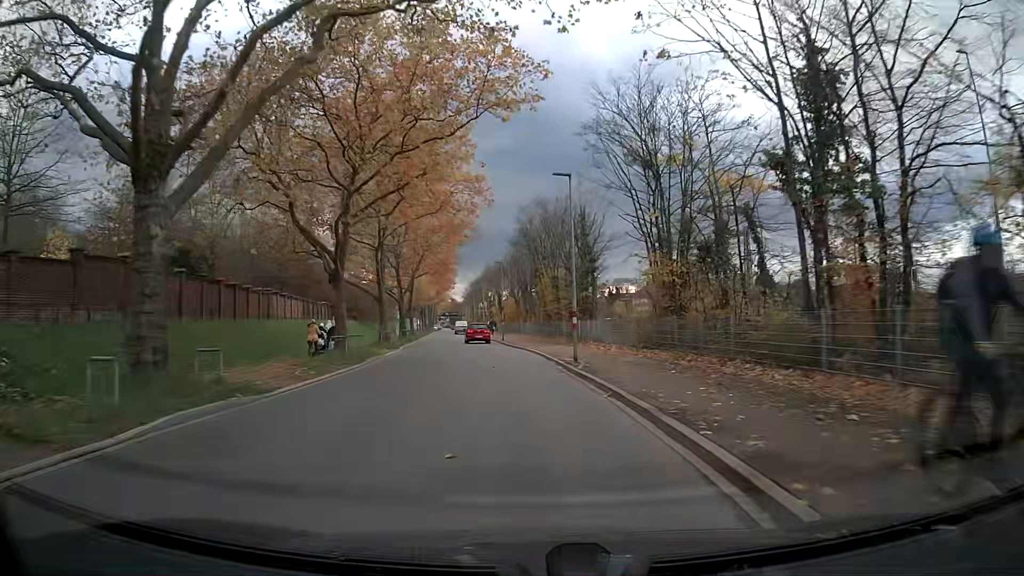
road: tertiary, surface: asphalt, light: Day
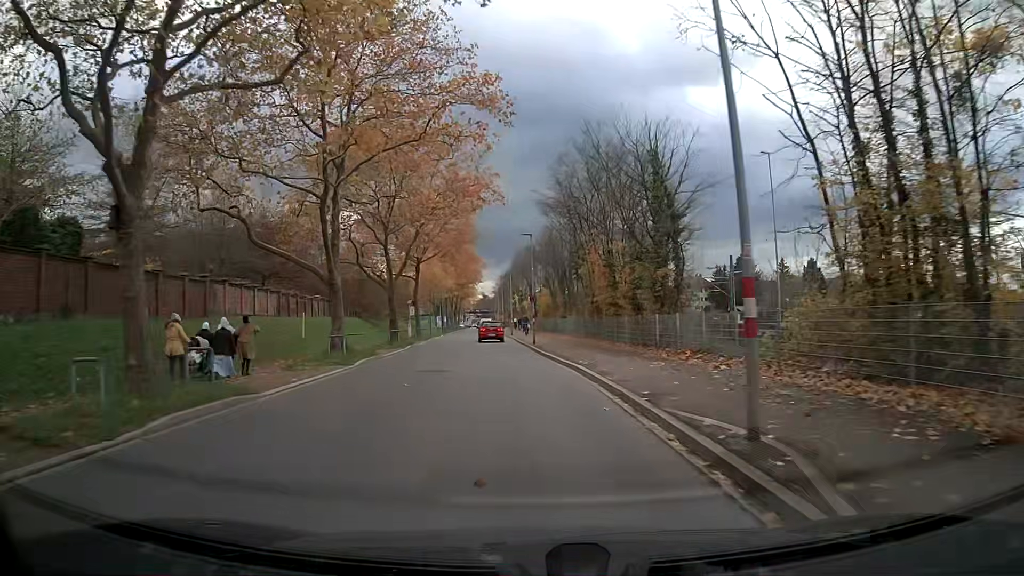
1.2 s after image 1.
(-0.4, +15.2) m; -3°
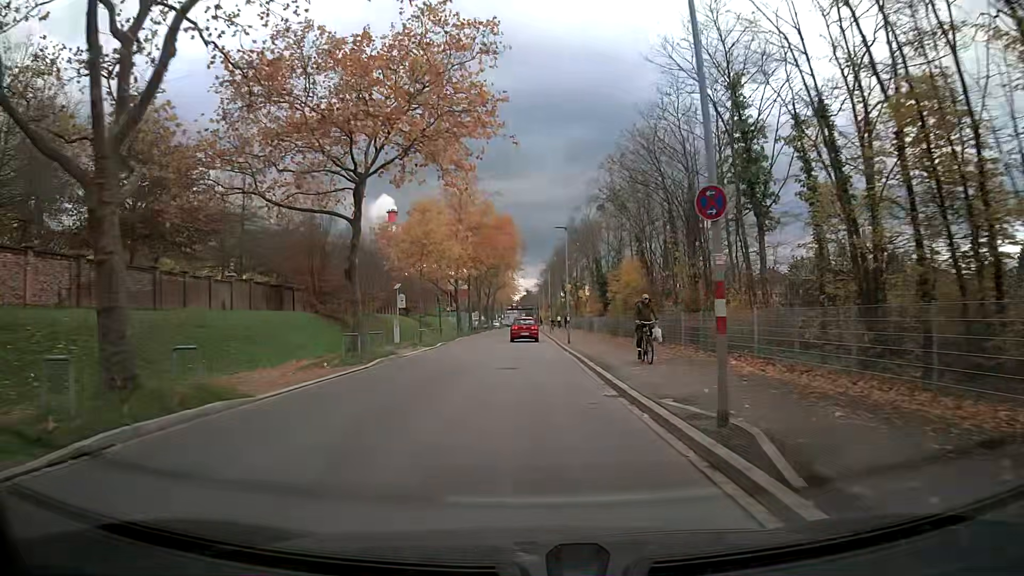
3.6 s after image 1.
(-1.2, +30.3) m; -3°
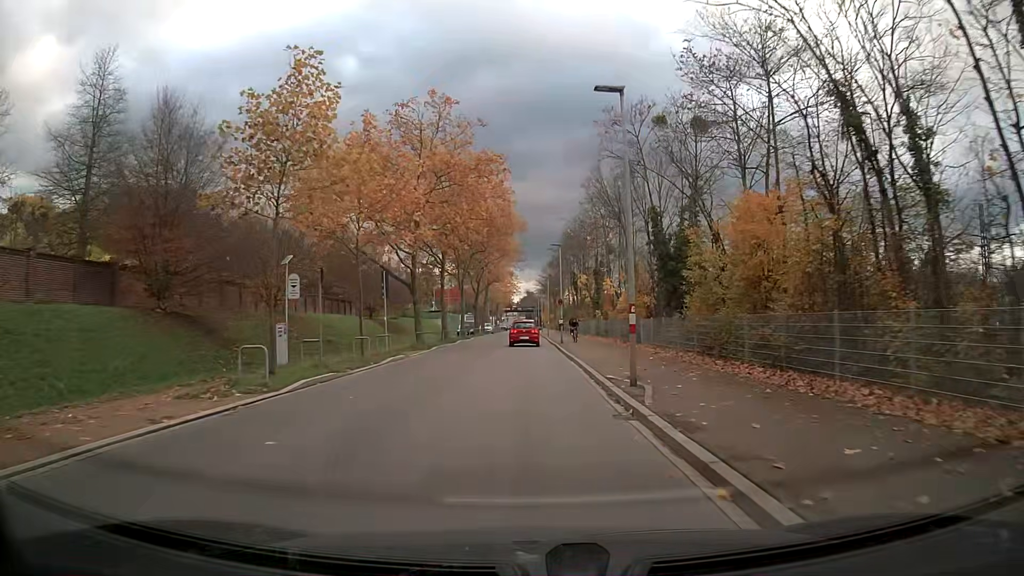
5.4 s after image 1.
(0.0, +22.1) m; 0°
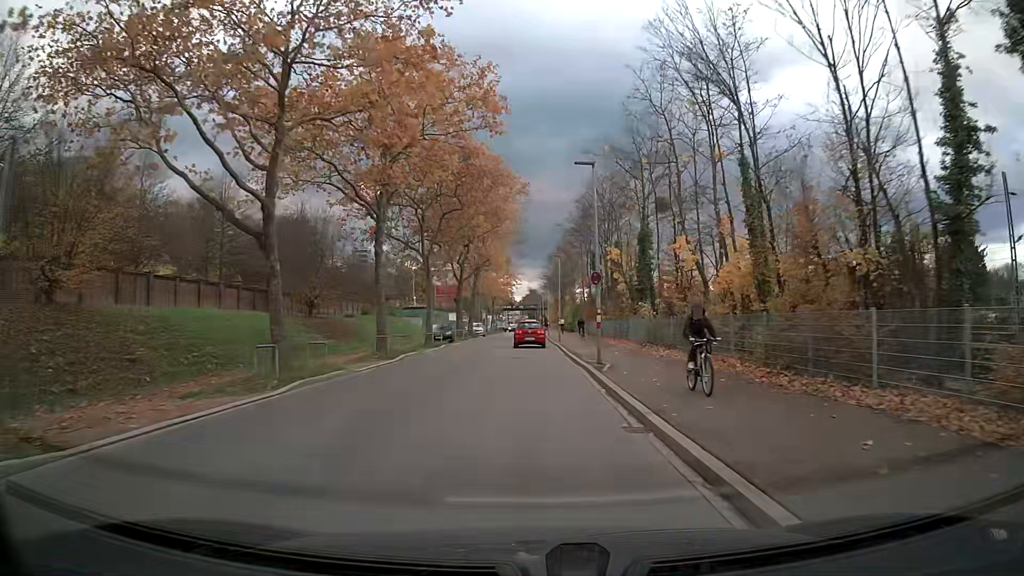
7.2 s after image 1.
(+0.1, +21.4) m; 0°
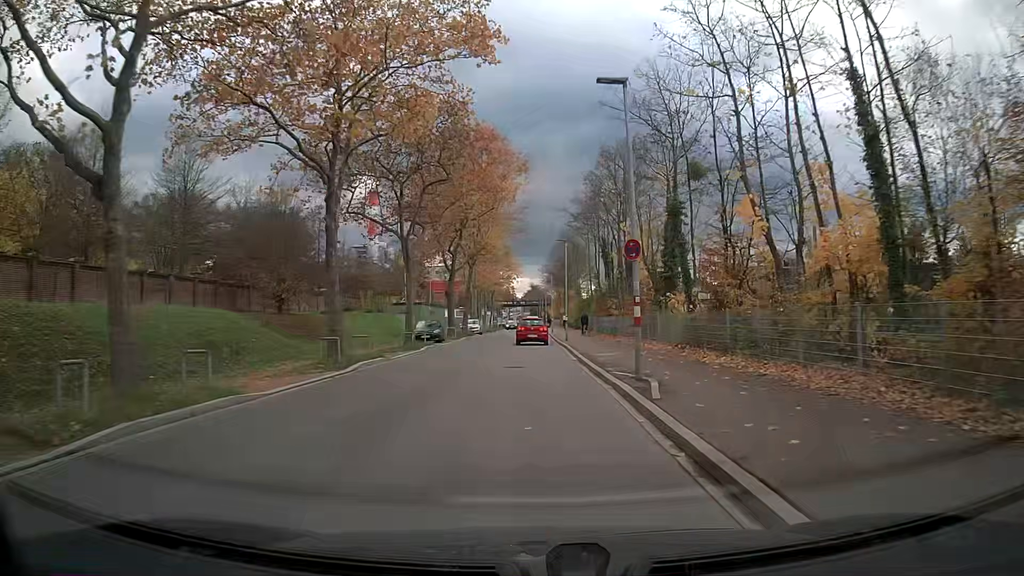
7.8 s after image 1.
(0.0, +7.0) m; 0°
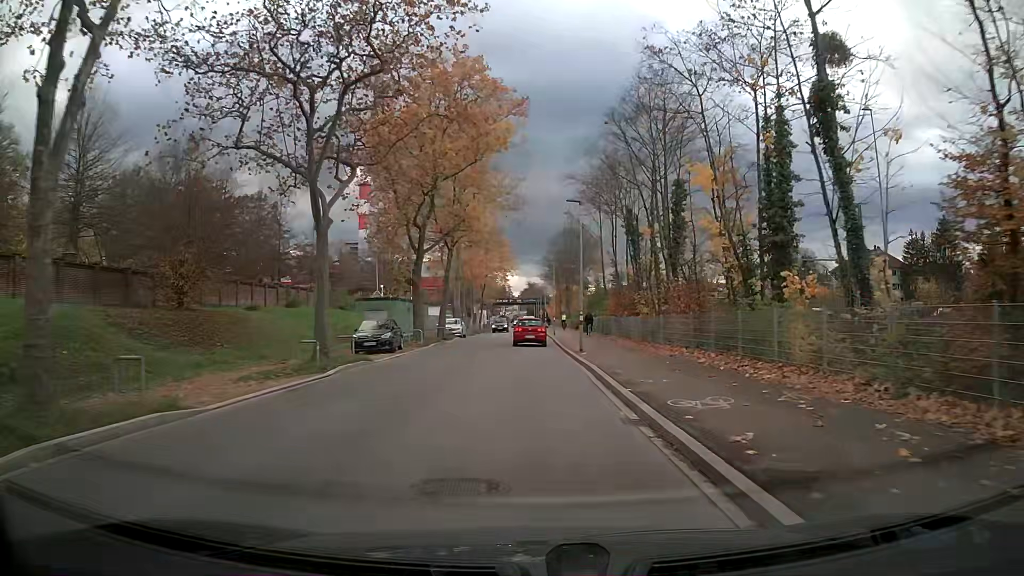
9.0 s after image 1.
(0.0, +13.7) m; 0°
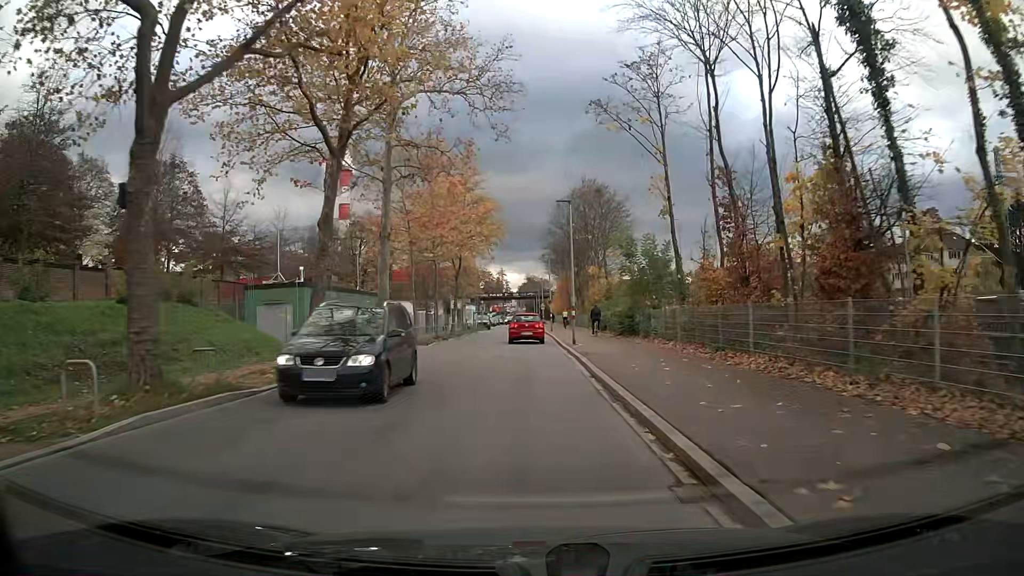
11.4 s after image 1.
(0.0, +26.4) m; 0°
(0, +10) (0, +20) (0, +30) (0, +40) (0, +50) (-1, +60) (-1, +70) (-1, +80) (-1, +90) (-1, +100) m
